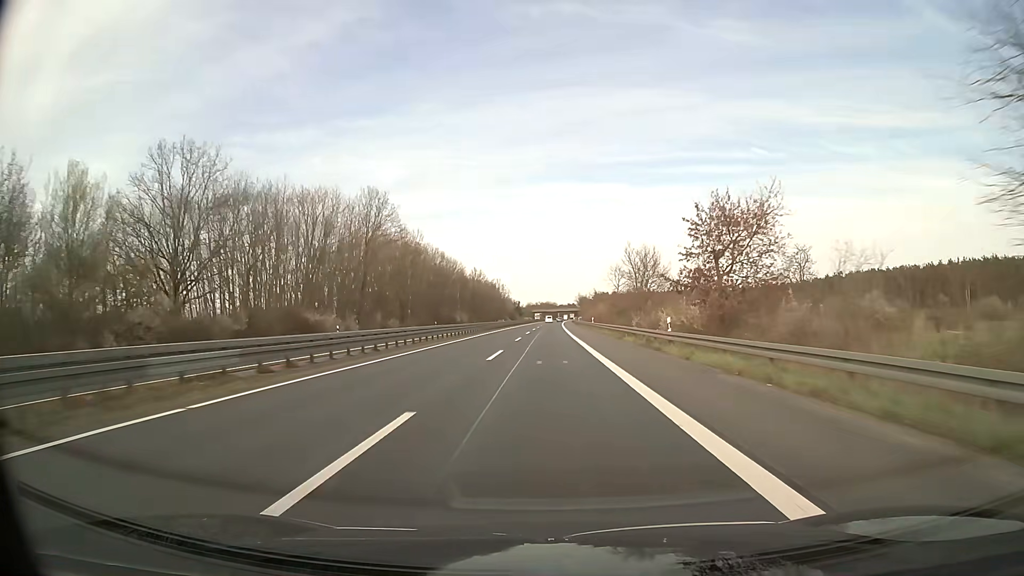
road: trunk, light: Day
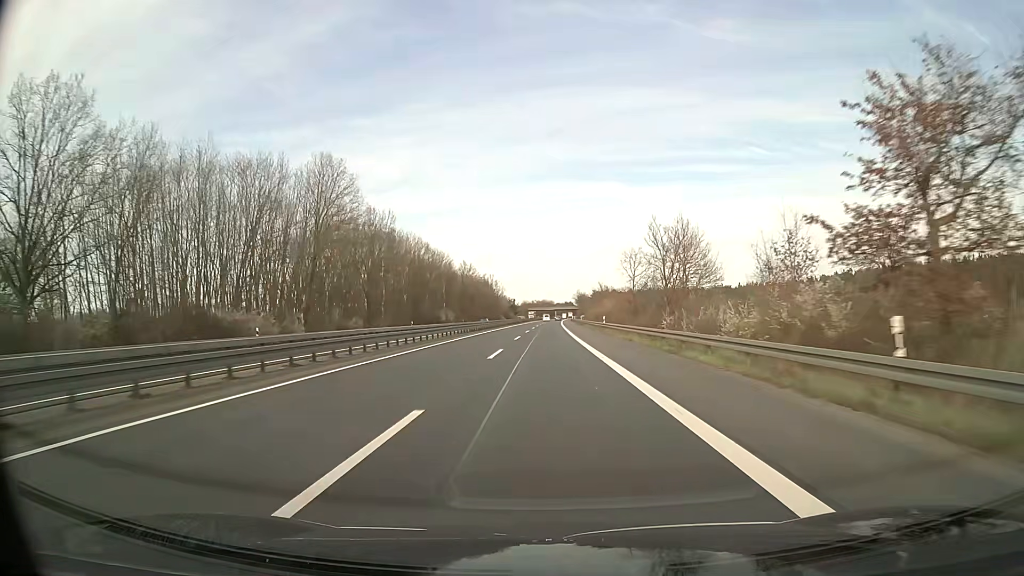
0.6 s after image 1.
(+0.1, +18.1) m; 0°
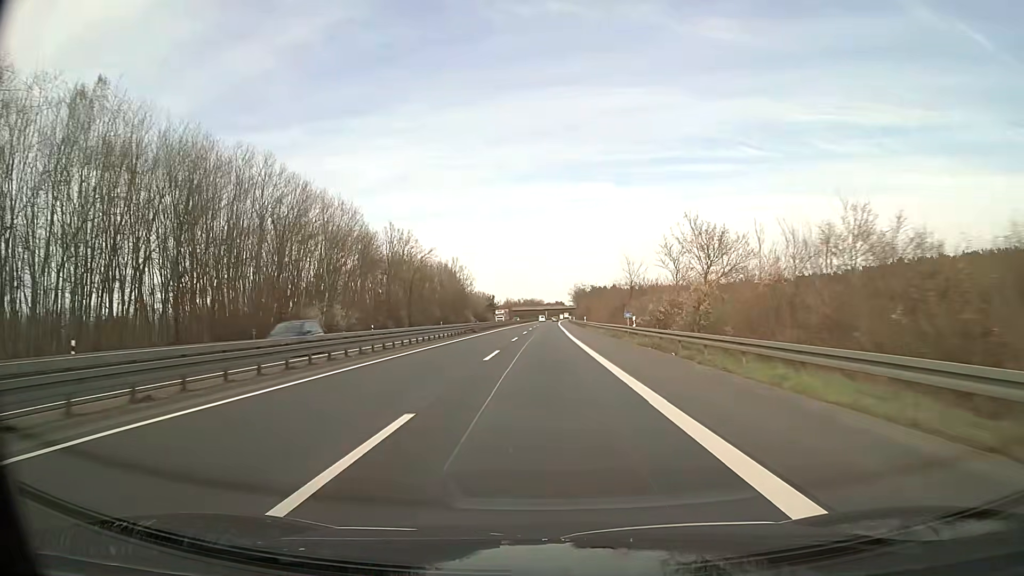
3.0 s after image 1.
(+0.7, +72.3) m; +1°
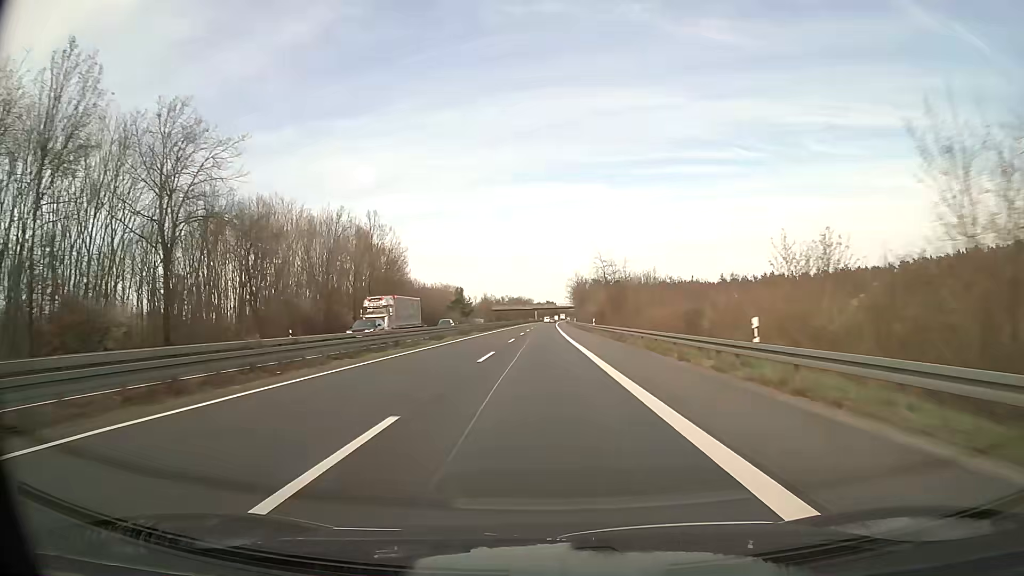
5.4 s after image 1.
(+0.5, +72.4) m; +1°
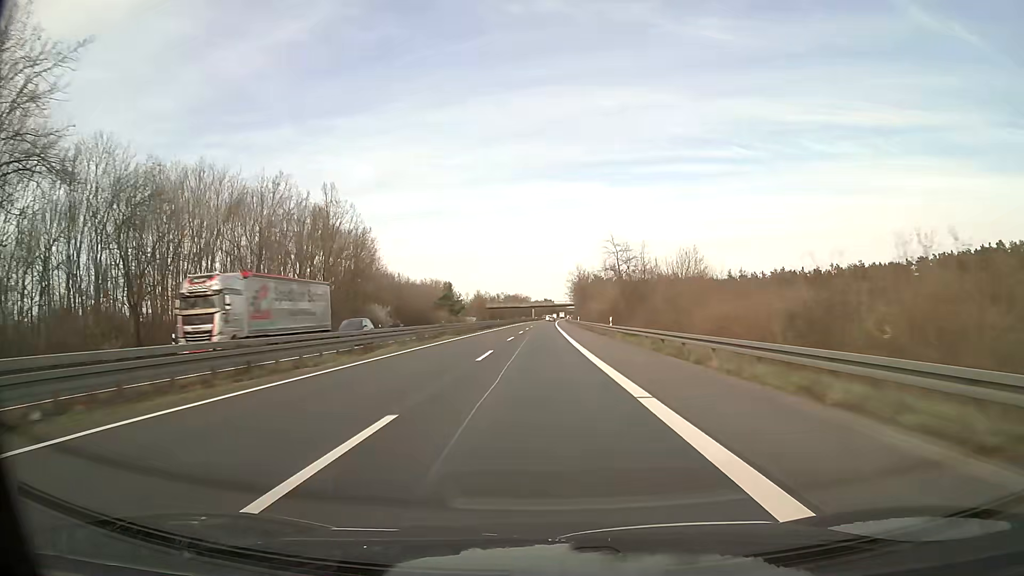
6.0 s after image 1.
(0.0, +18.1) m; 0°
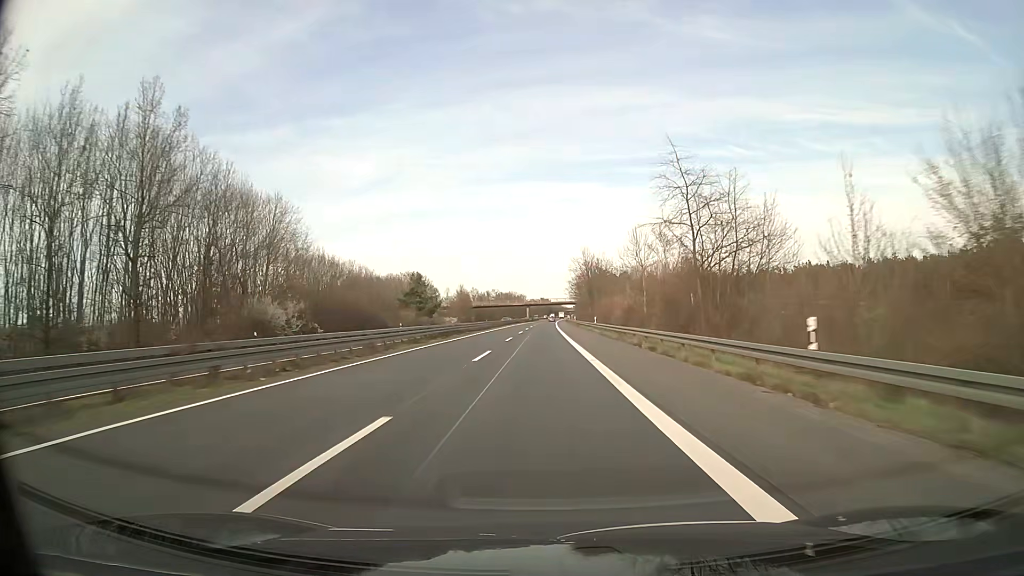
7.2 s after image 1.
(+0.1, +36.2) m; 0°
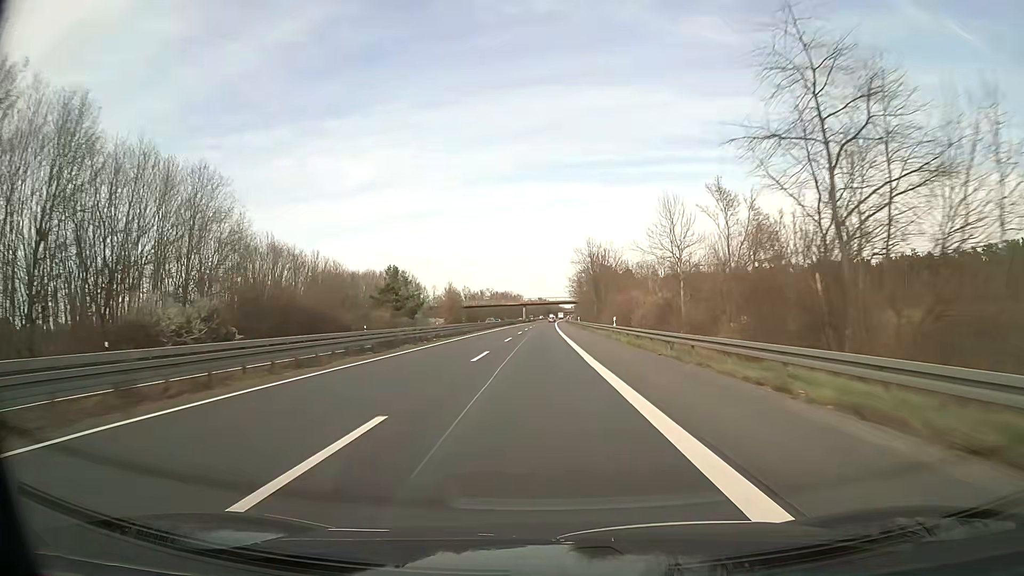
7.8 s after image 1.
(0.0, +18.0) m; 0°
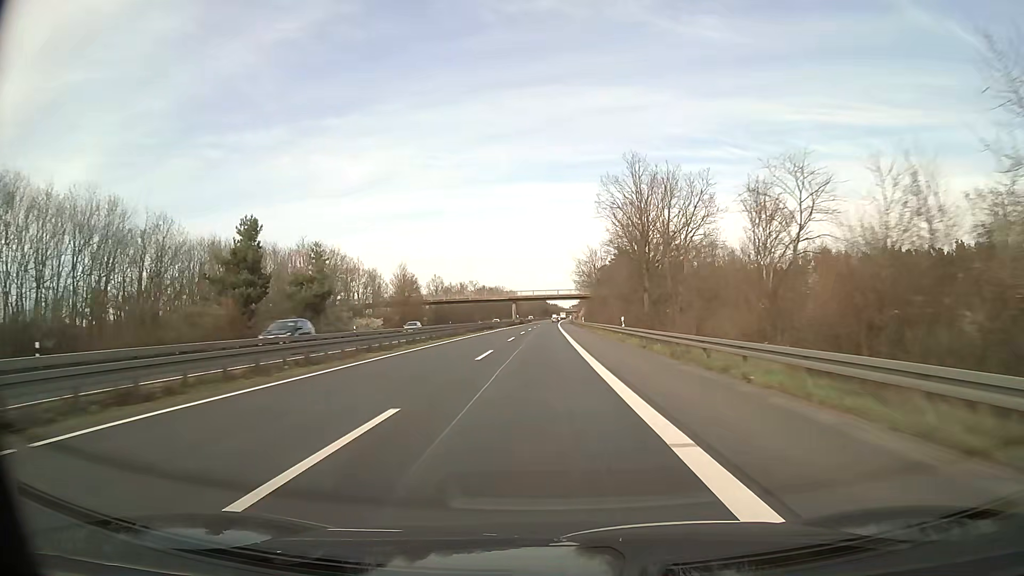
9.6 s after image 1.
(+0.1, +53.4) m; 0°
(0, +10) (0, +20) (0, +30) (0, +40) (0, +50) (0, +60) (0, +70) (0, +80) (0, +90) (+1, +100) m
